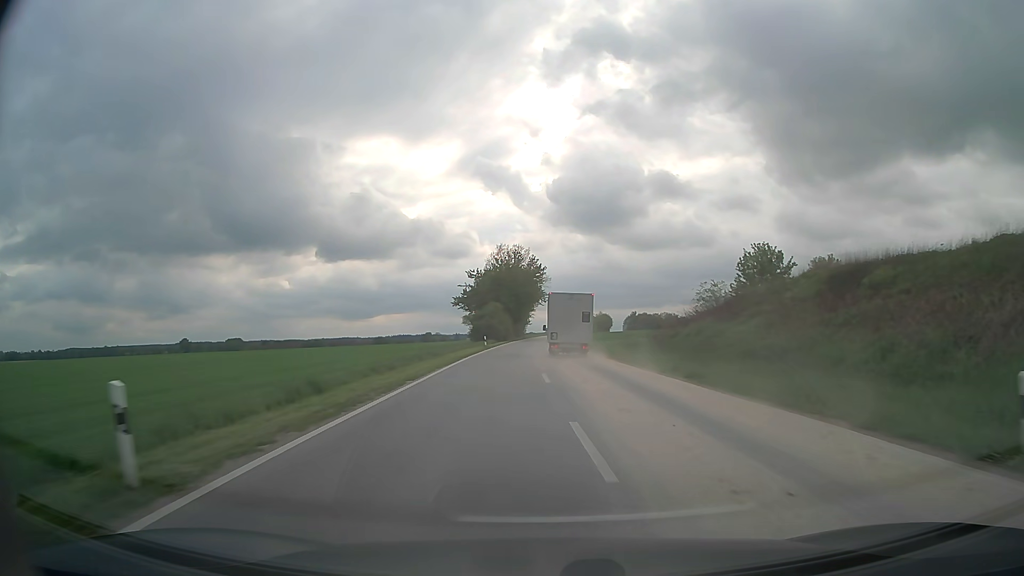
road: secondary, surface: asphalt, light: Day
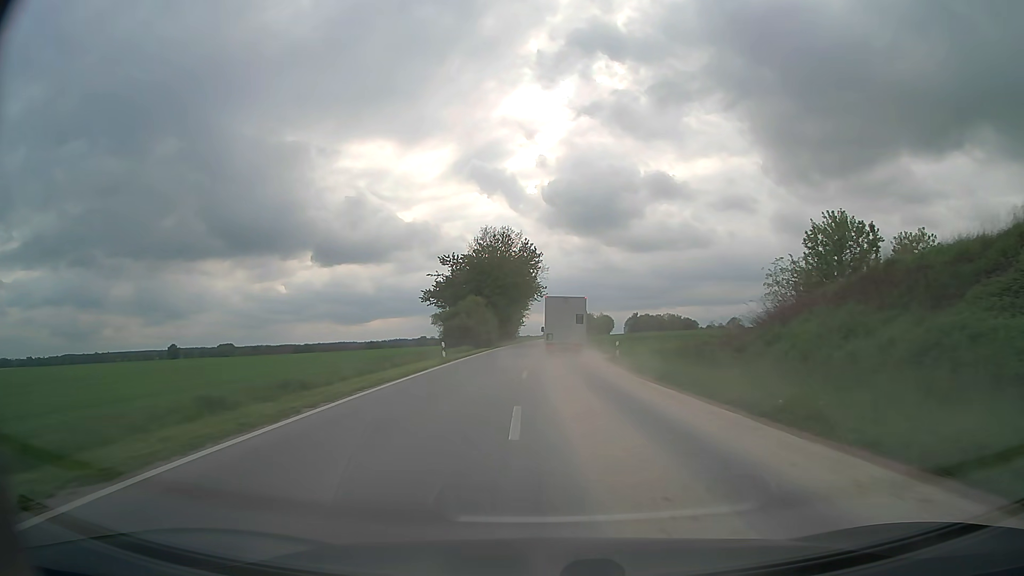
(+0.1, +21.6) m; 0°
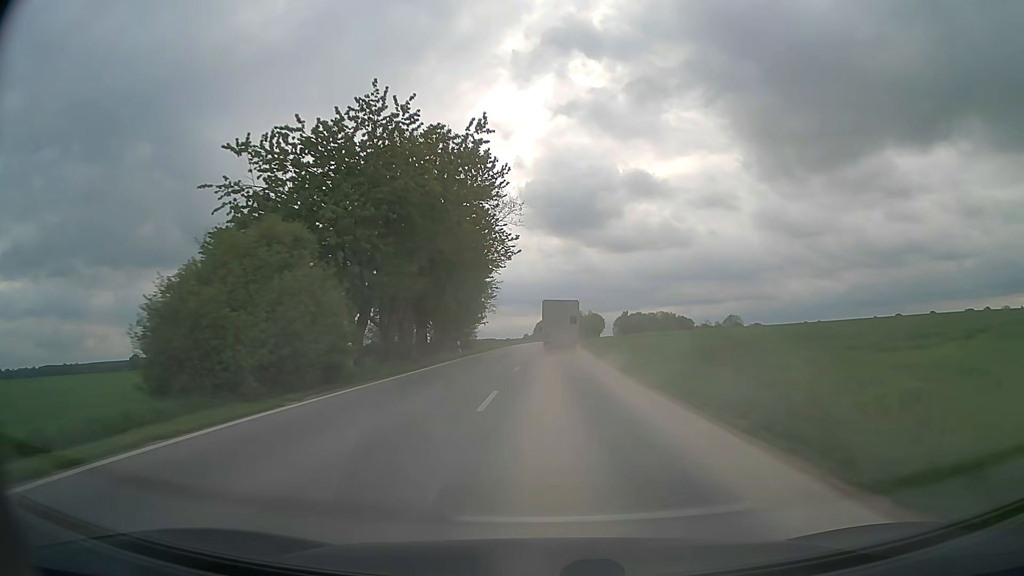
(+0.4, +45.1) m; +2°
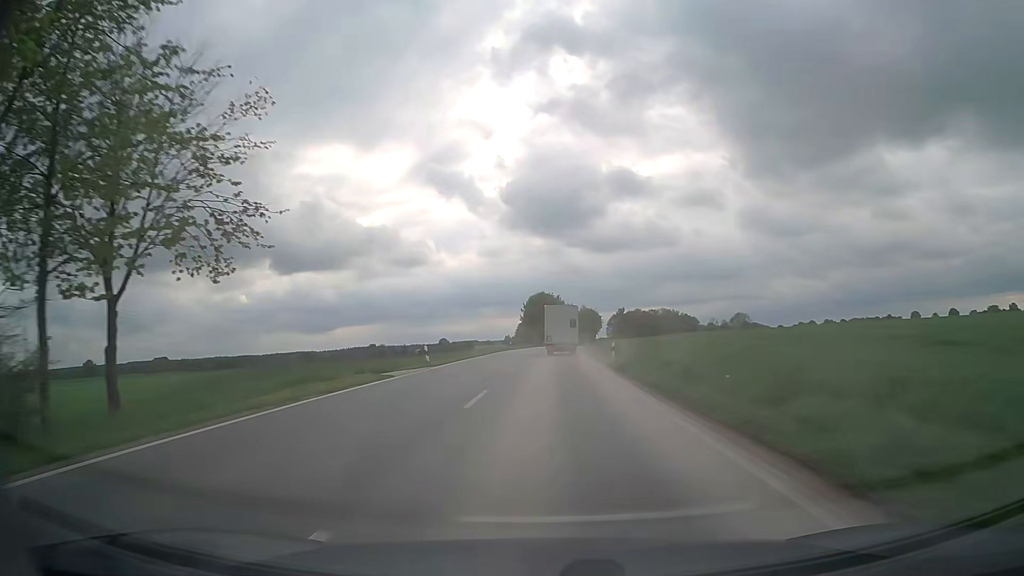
(+1.0, +59.6) m; +1°
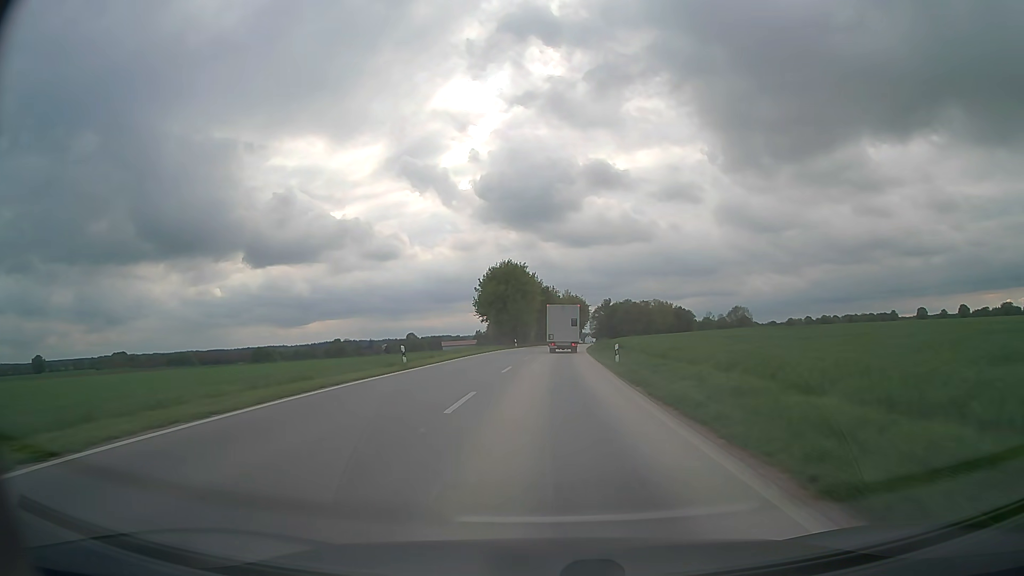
(+0.8, +49.4) m; +2°
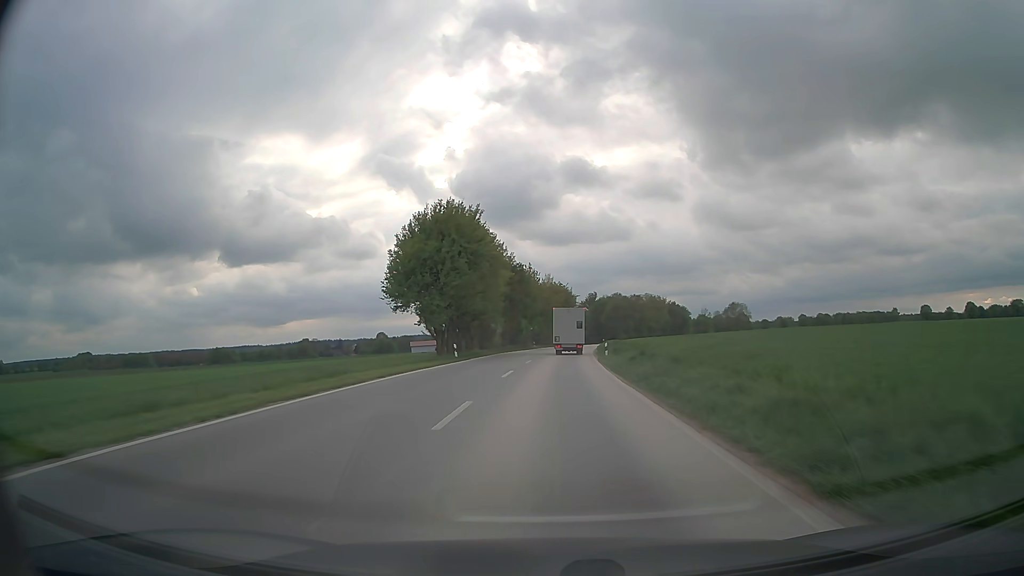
(+0.5, +37.9) m; +2°
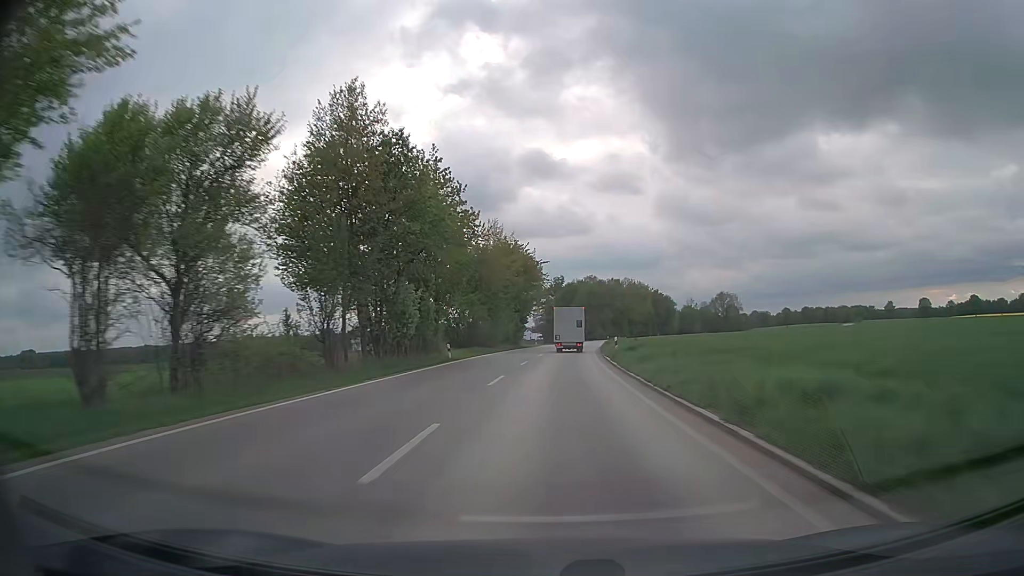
(+1.6, +51.6) m; +3°
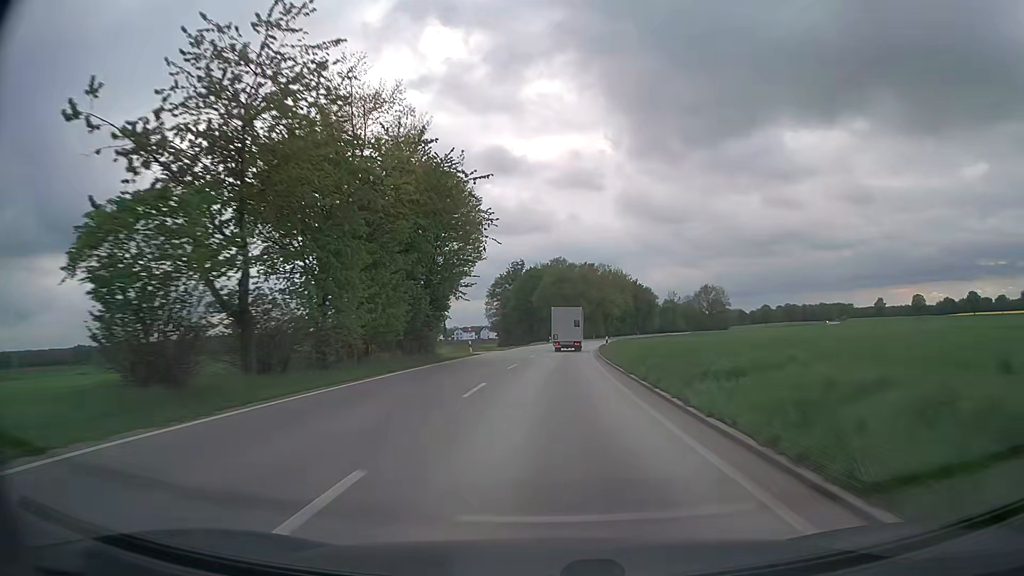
(+1.1, +39.7) m; +3°
(0, +10) (0, +20) (+1, +30) (+1, +40) (+2, +50) (+3, +60) (+3, +70) (+5, +80) (+6, +90) (+7, +100) m
